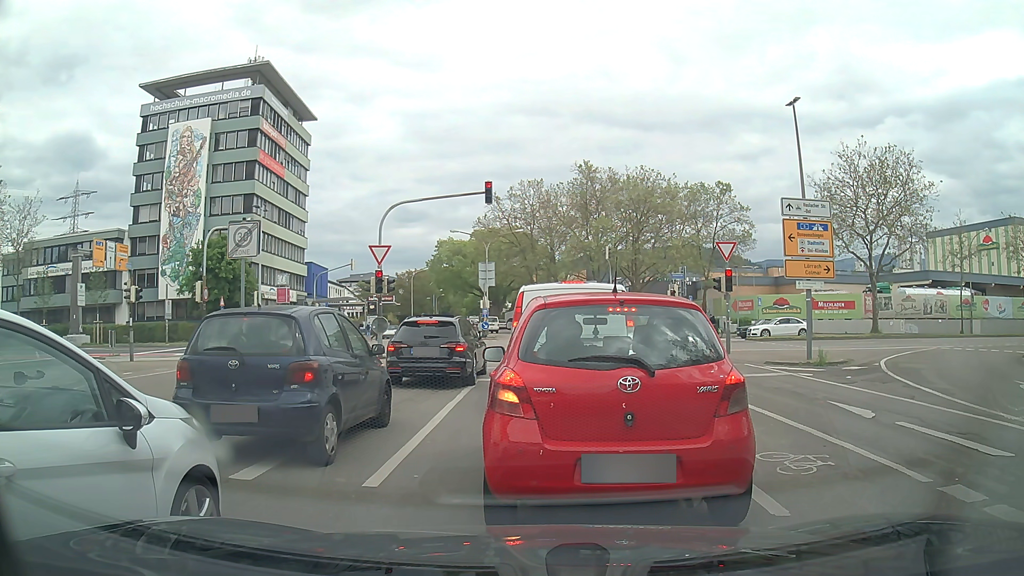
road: tertiary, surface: asphalt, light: Day
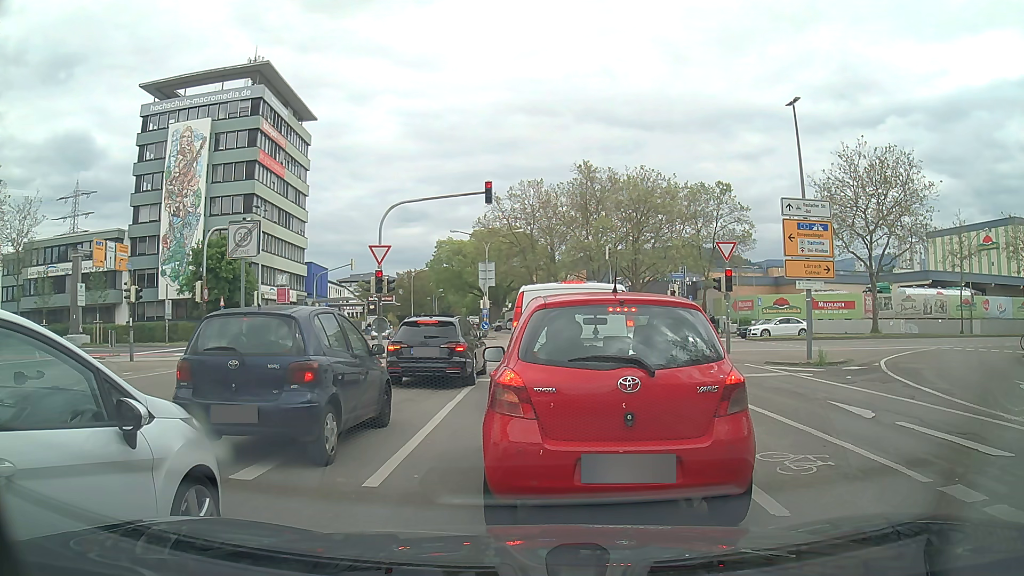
(0.0, 0.0) m; 0°
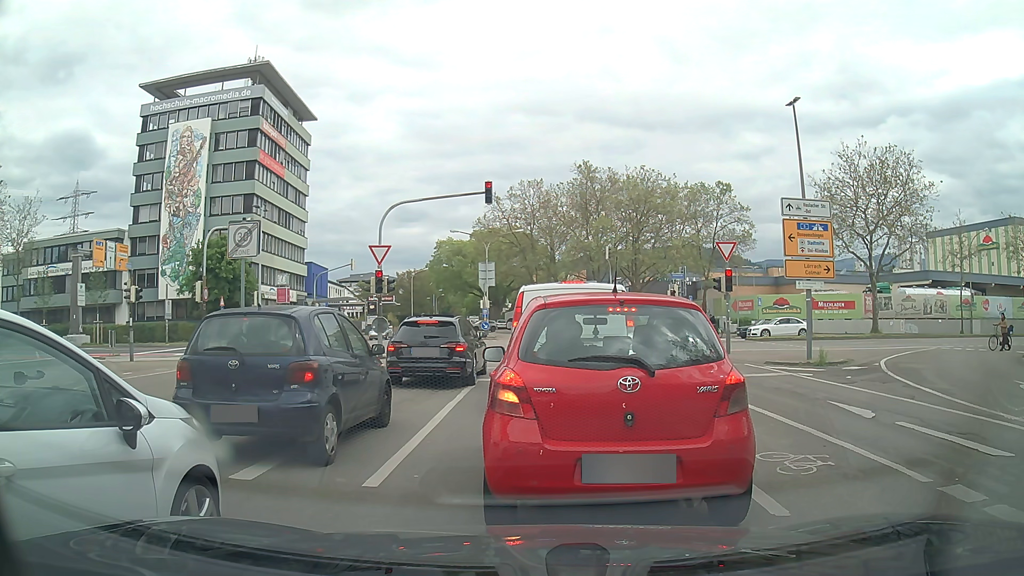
(0.0, 0.0) m; 0°
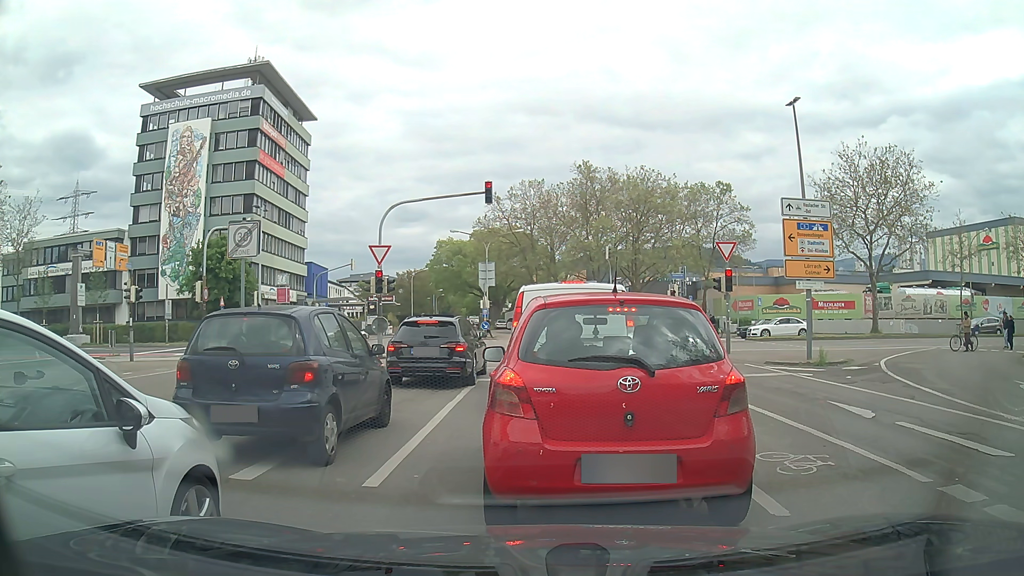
(0.0, 0.0) m; 0°
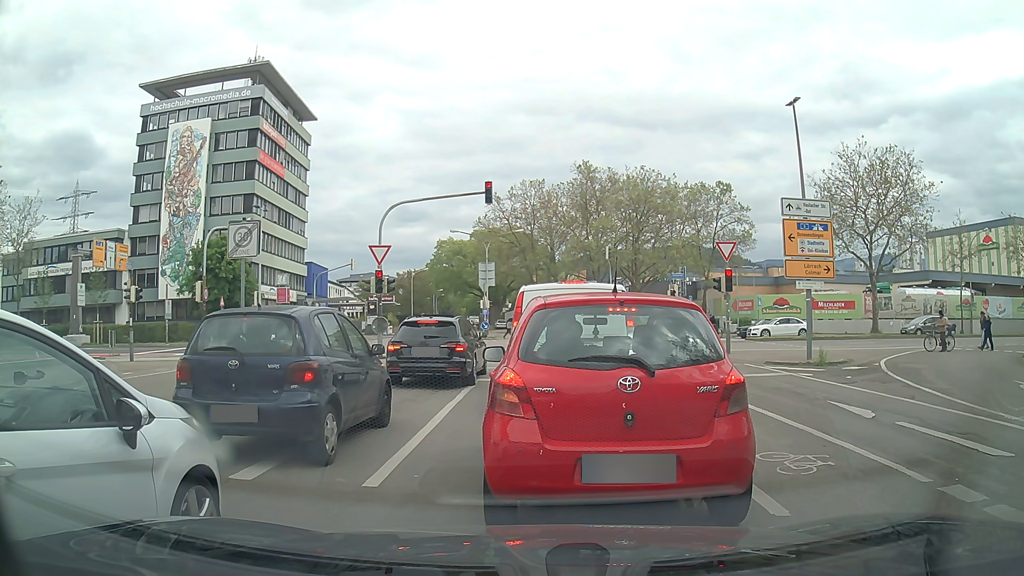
(0.0, 0.0) m; 0°
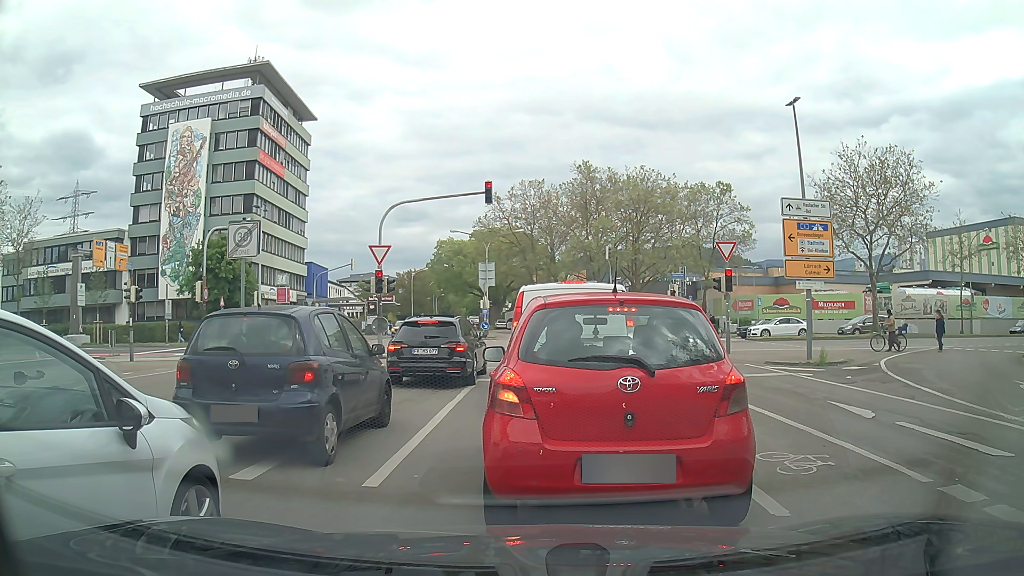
(0.0, 0.0) m; 0°
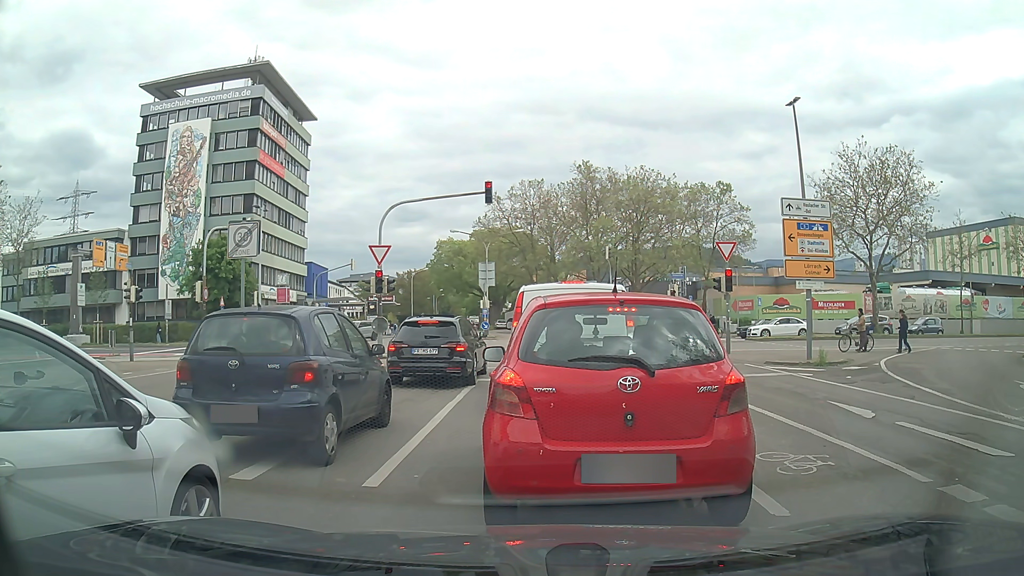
(0.0, 0.0) m; 0°
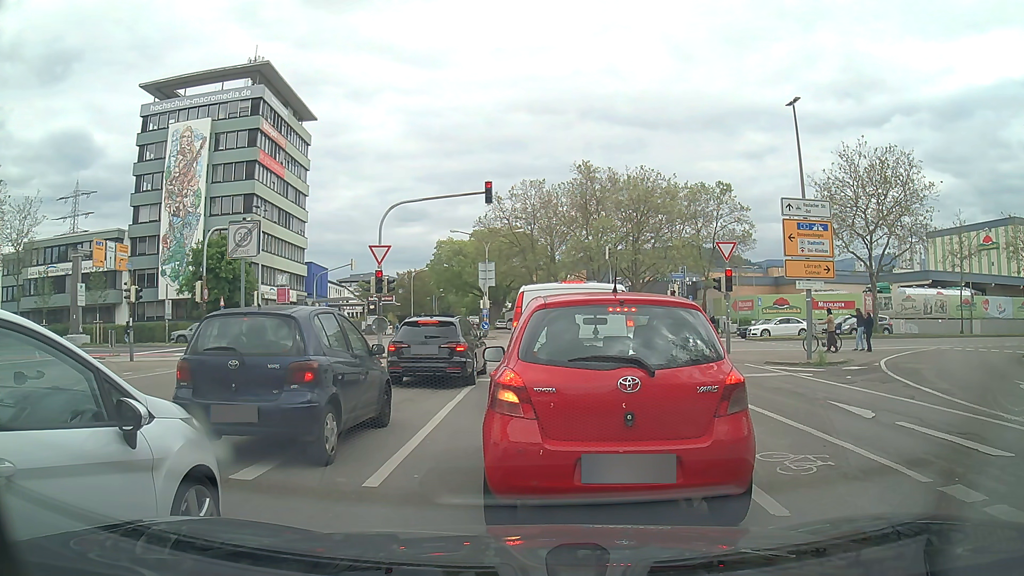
(0.0, 0.0) m; 0°
(+1, +10) (+2, +20) (+2, +30) (0, +40) (-7, +46) (-17, +48) (-27, +48) (-37, +48) (-47, +48) (-57, +48) m
